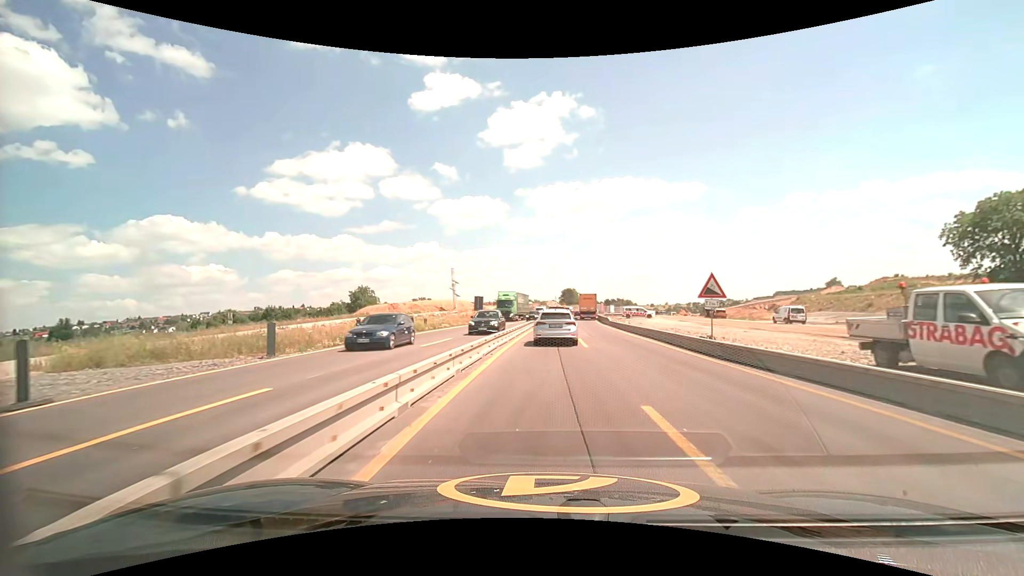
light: Day
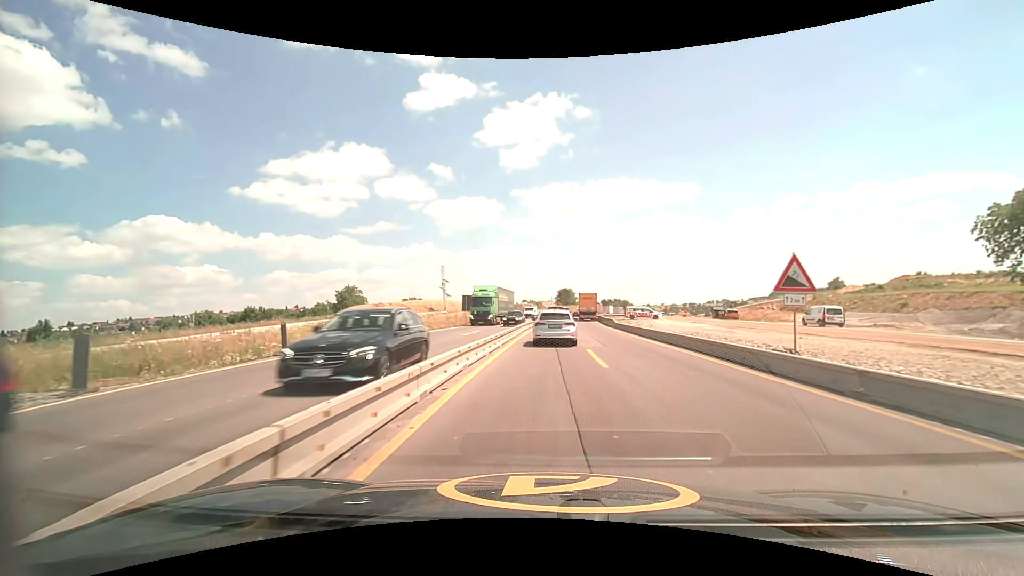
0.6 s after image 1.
(0.0, +7.0) m; +1°
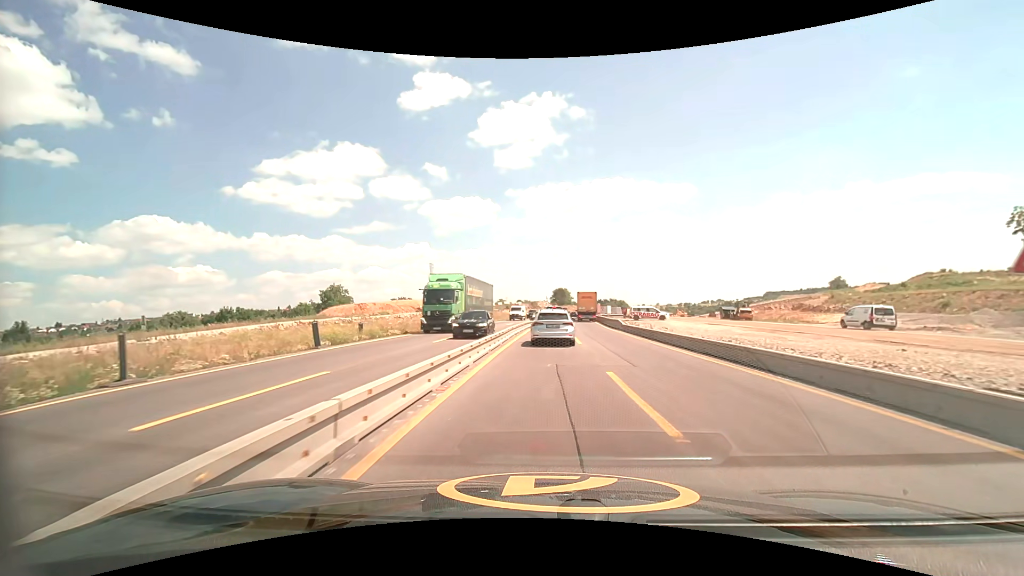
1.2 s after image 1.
(0.0, +6.9) m; +1°
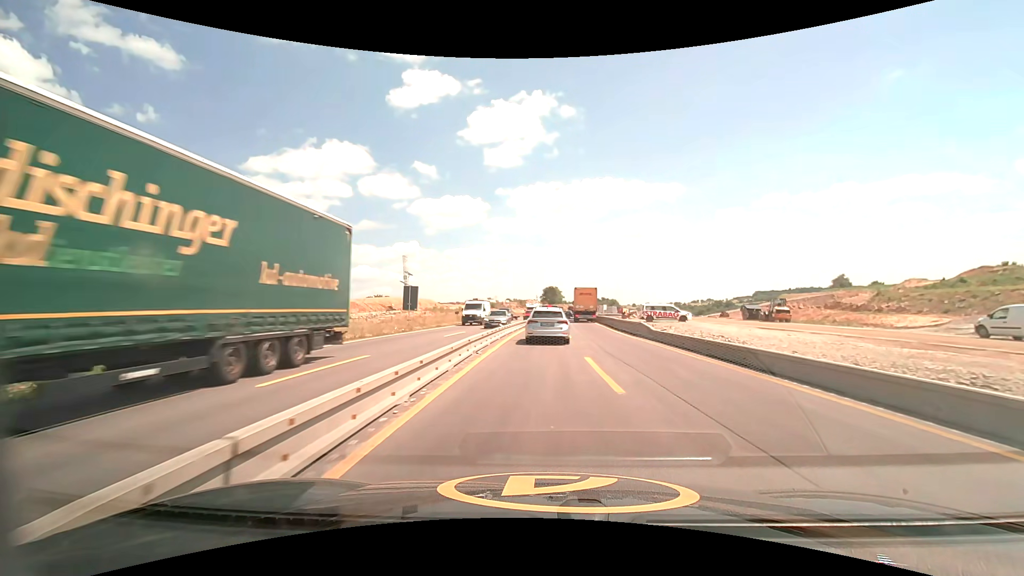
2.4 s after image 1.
(+0.1, +13.4) m; +1°
